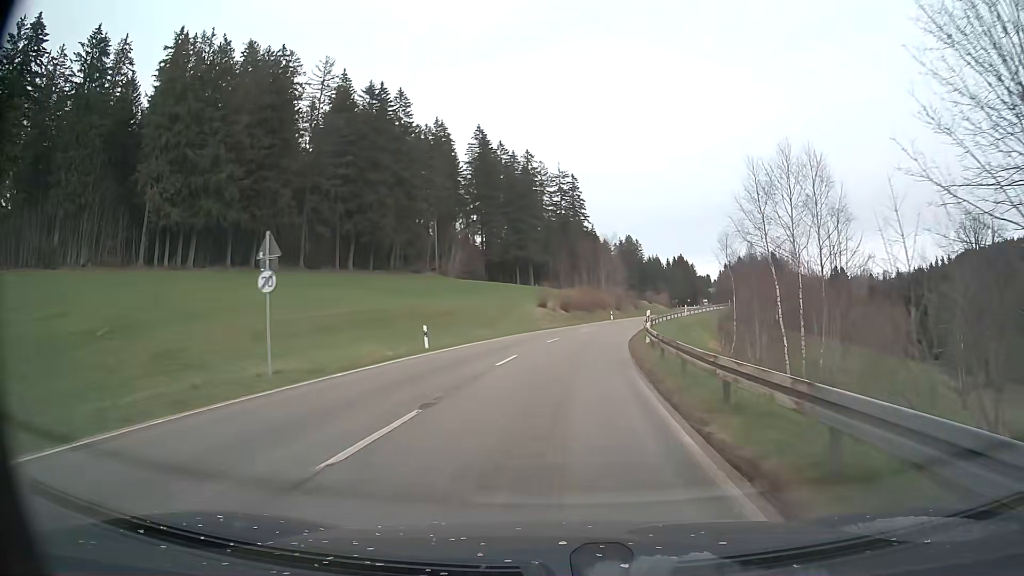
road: secondary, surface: asphalt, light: Day
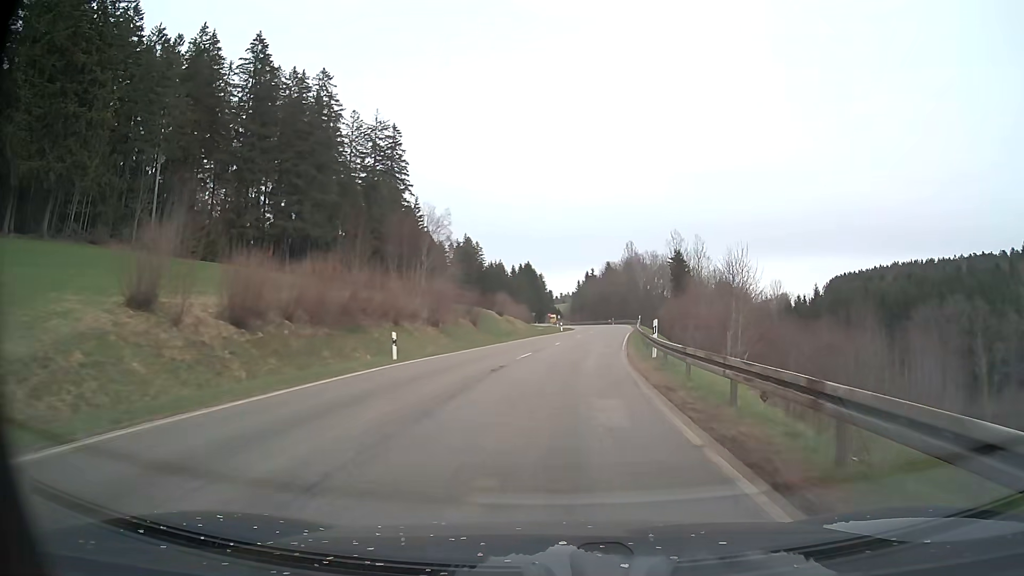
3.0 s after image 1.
(+6.1, +56.0) m; +14°
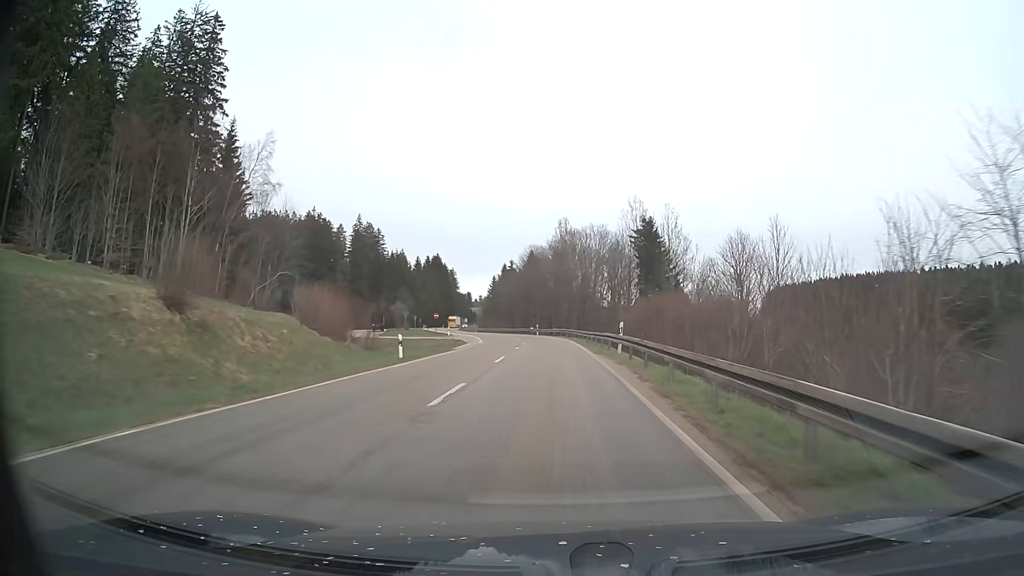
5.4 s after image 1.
(+3.9, +48.5) m; +7°
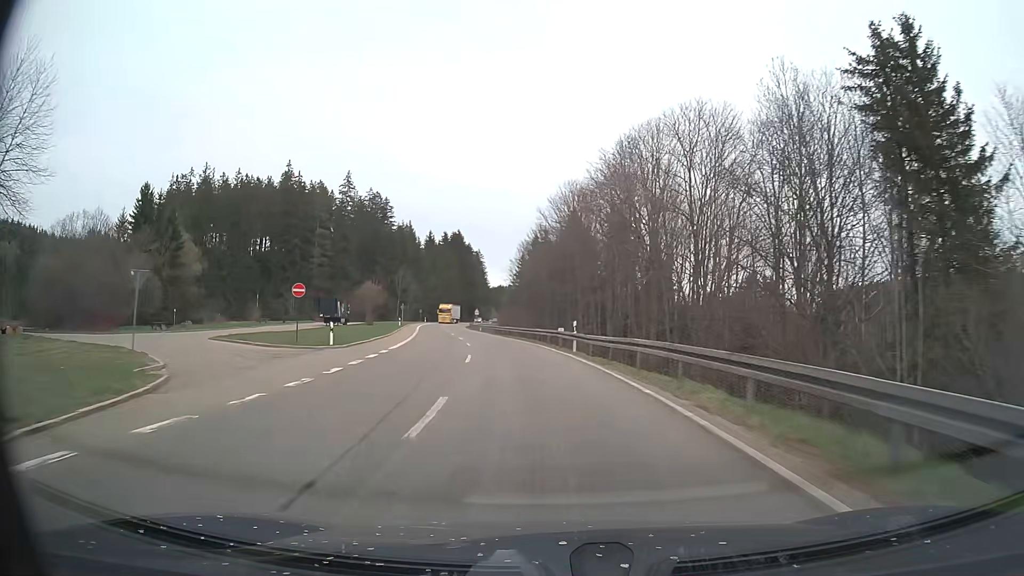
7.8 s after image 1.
(-0.9, +52.8) m; -4°
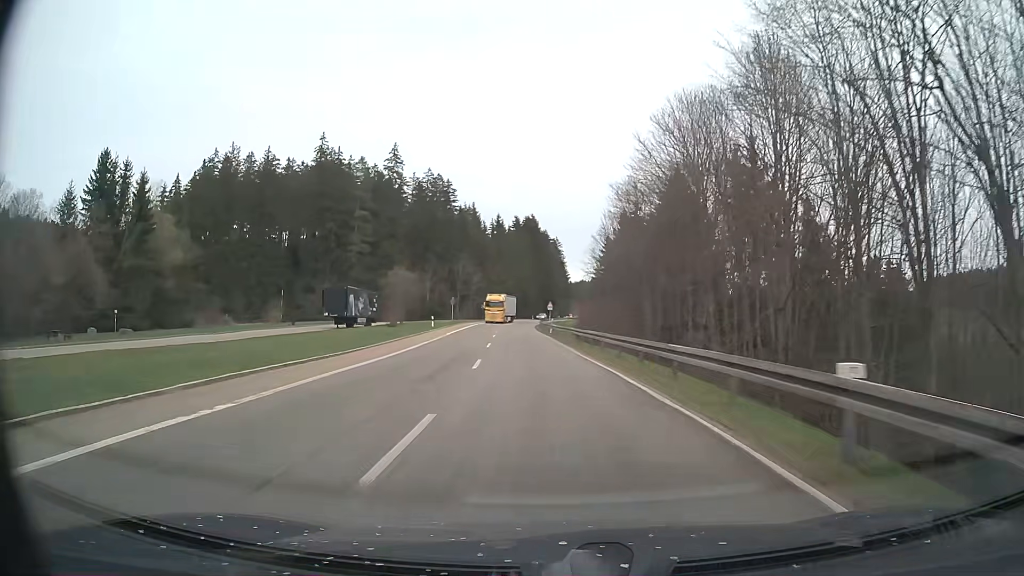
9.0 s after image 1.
(-1.7, +26.8) m; -7°
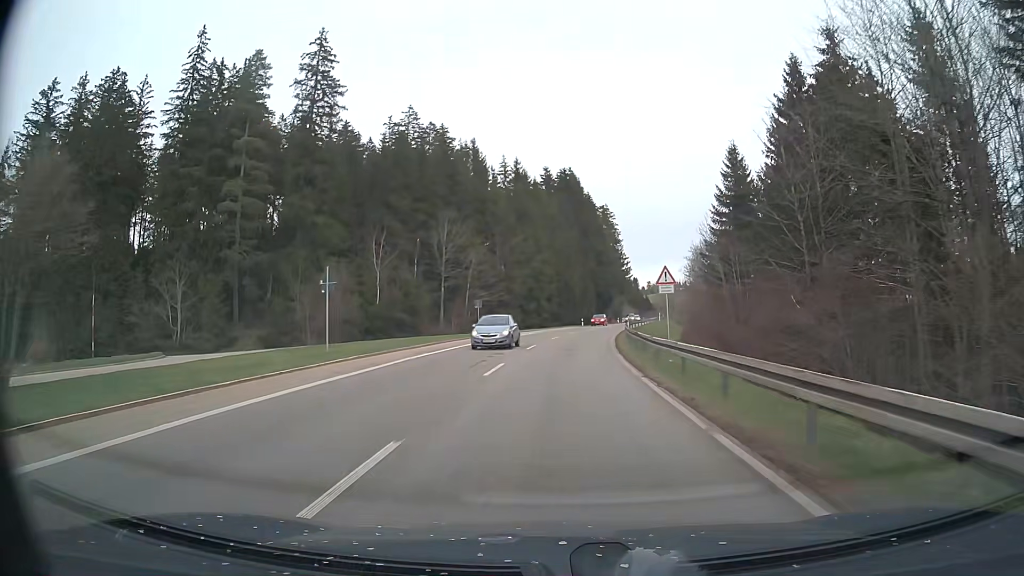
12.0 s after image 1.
(-3.6, +63.2) m; -4°
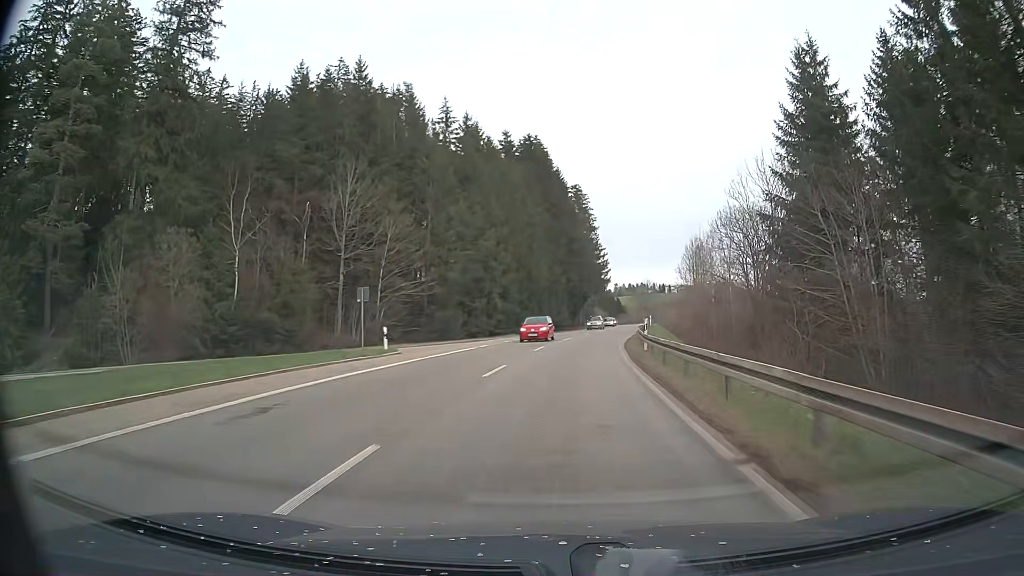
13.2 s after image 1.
(+0.5, +24.8) m; +3°
(0, +10) (+1, +20) (+1, +30) (+2, +40) (+4, +50) (+5, +60) (+7, +70) (+8, +79) (+10, +89) (+11, +99) m
